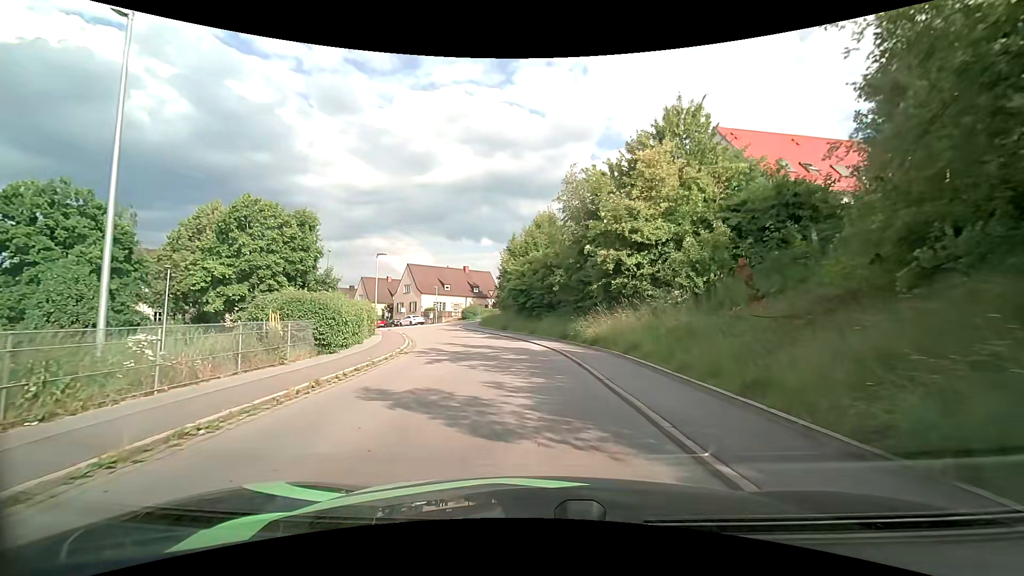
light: Day
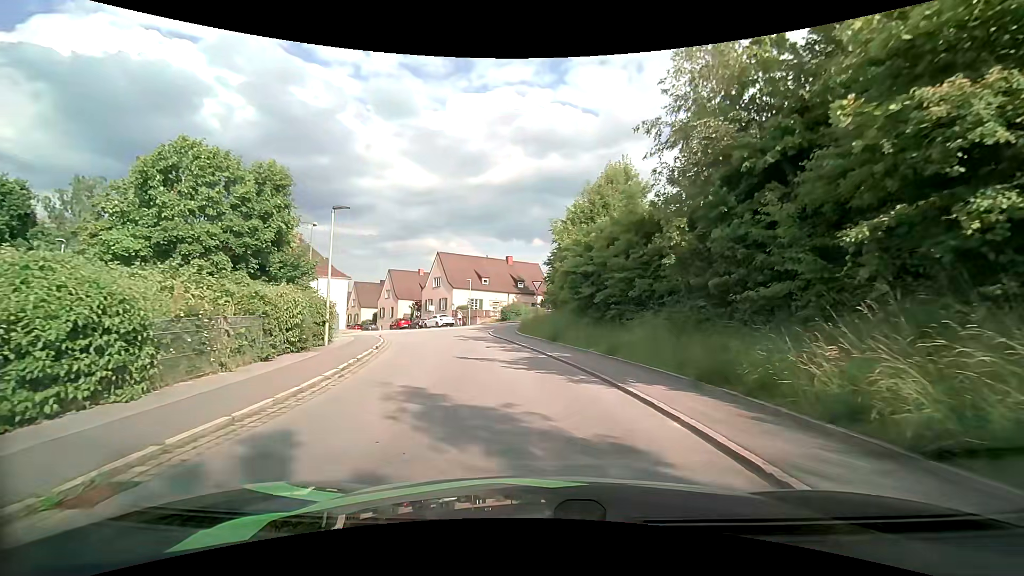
(-0.9, +14.3) m; -6°
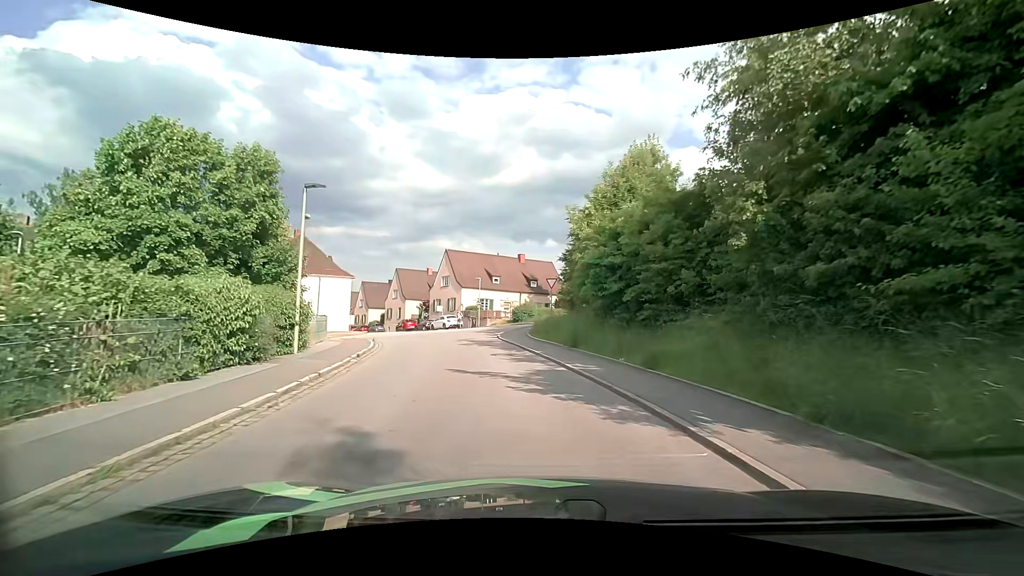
(-0.1, +3.3) m; -1°
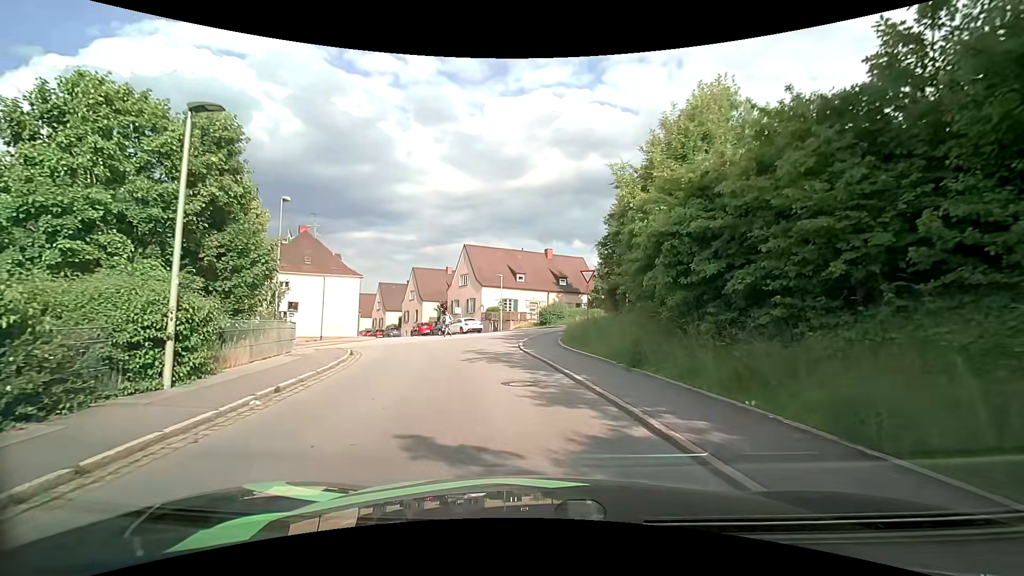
(-0.2, +6.3) m; -3°
(-1, +10) (-2, +20) (-5, +29) (-13, +35) (-23, +35) (-33, +34) (-43, +34) (-53, +33) (-63, +33) (-73, +32) m
